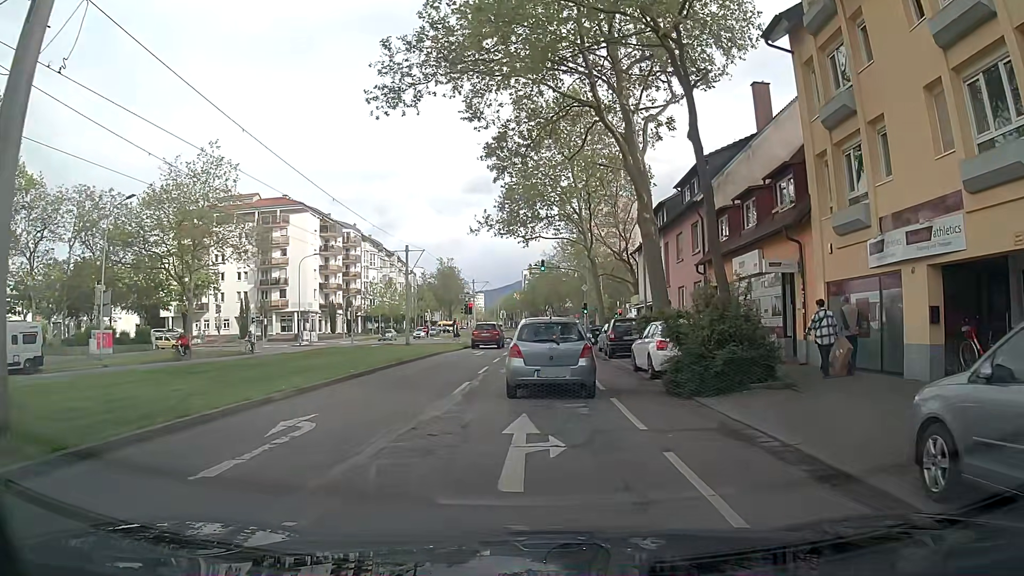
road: tertiary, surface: asphalt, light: Day
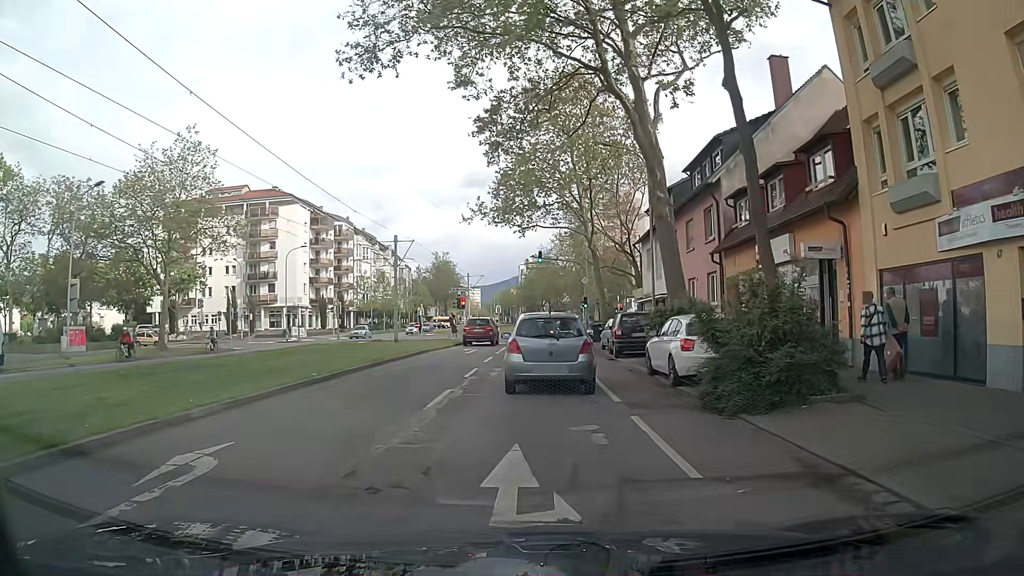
(0.0, +3.1) m; +2°
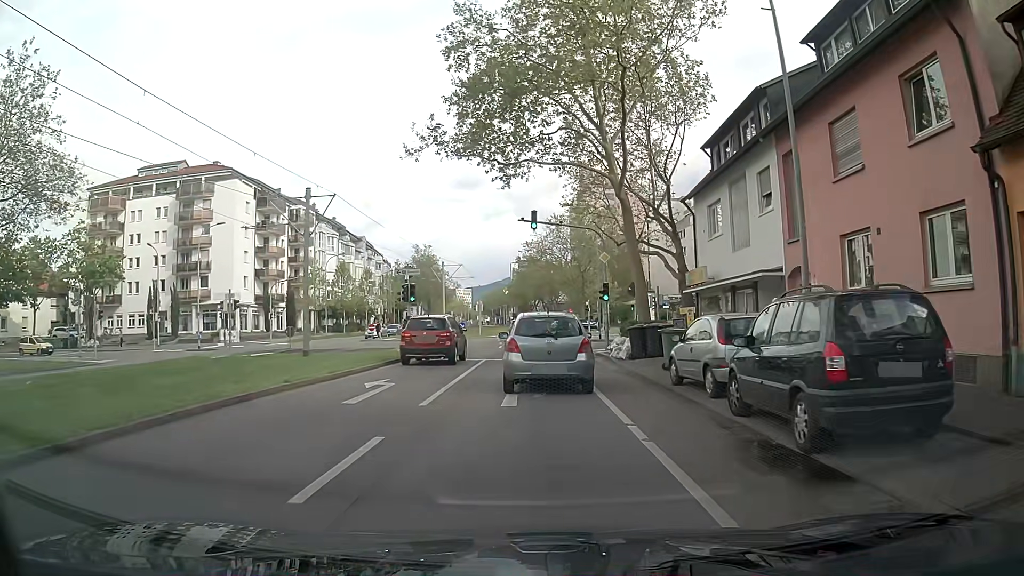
(+0.1, +17.8) m; 0°
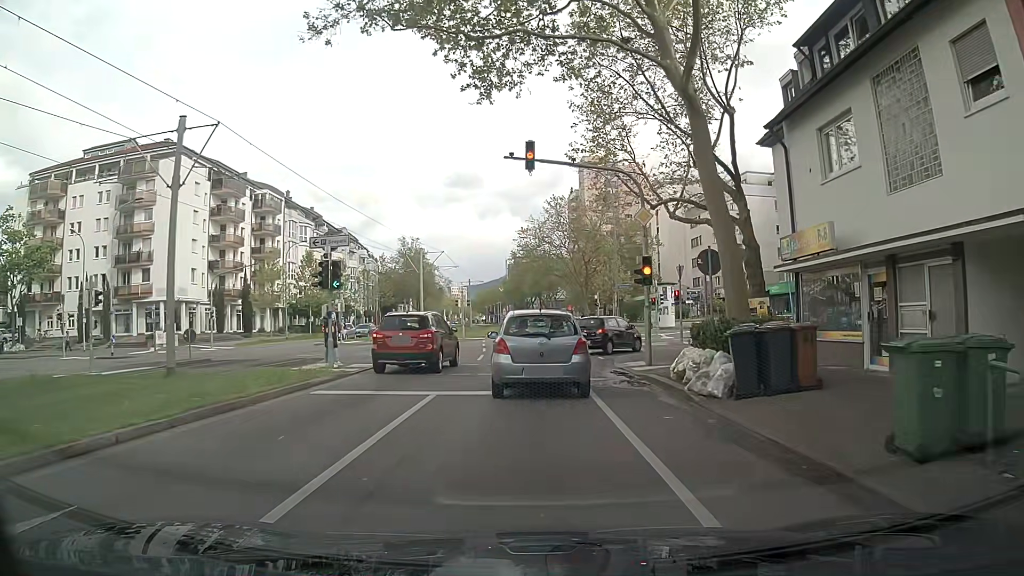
(+0.2, +11.7) m; +1°
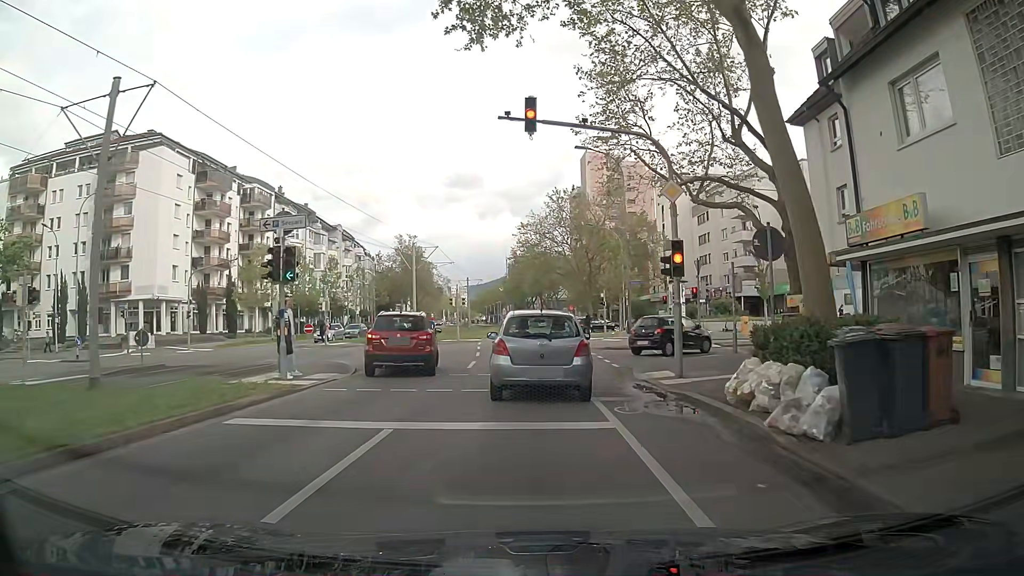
(0.0, +3.9) m; 0°
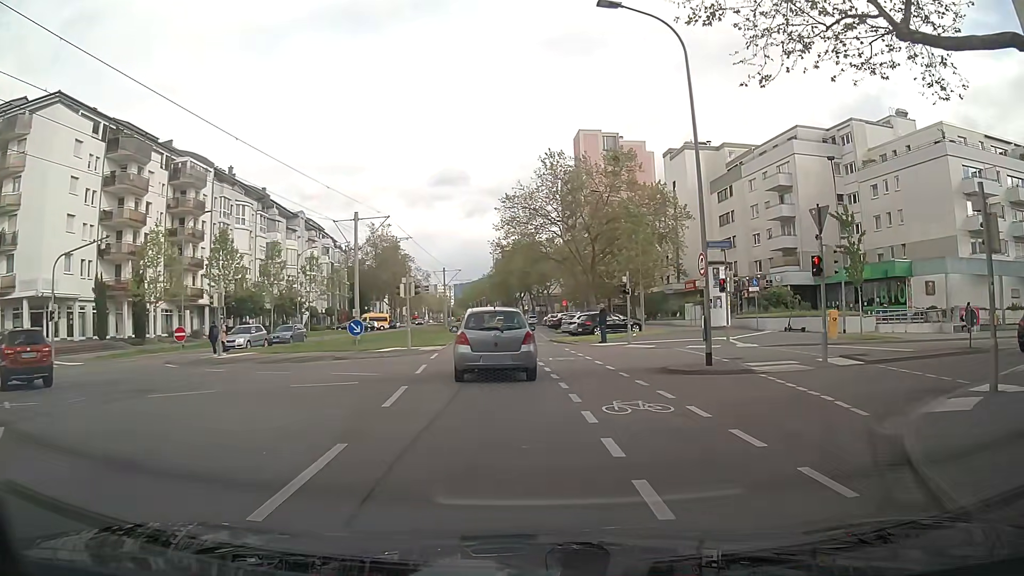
(0.0, +15.1) m; 0°
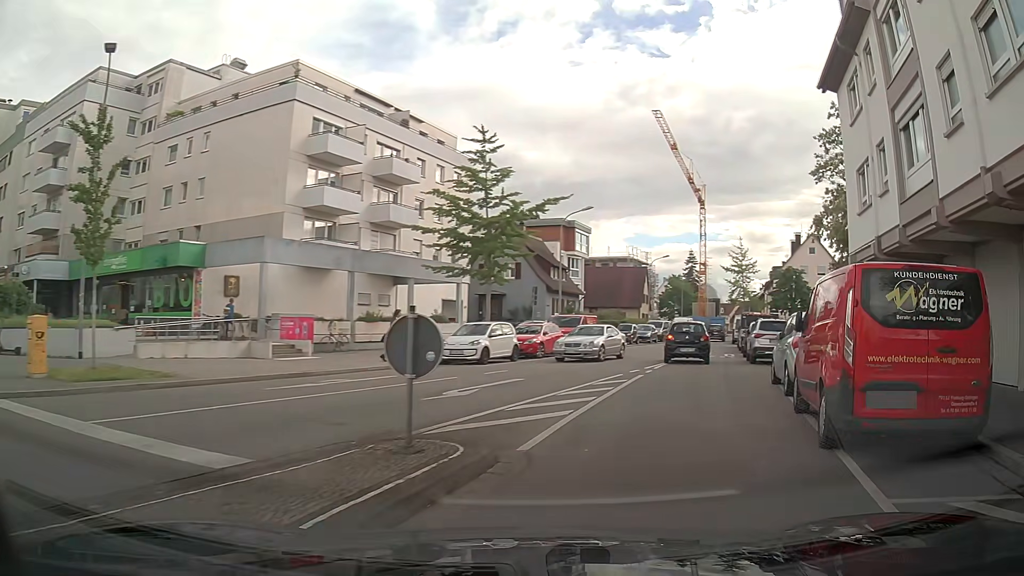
(+8.1, +14.1) m; +64°
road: residential
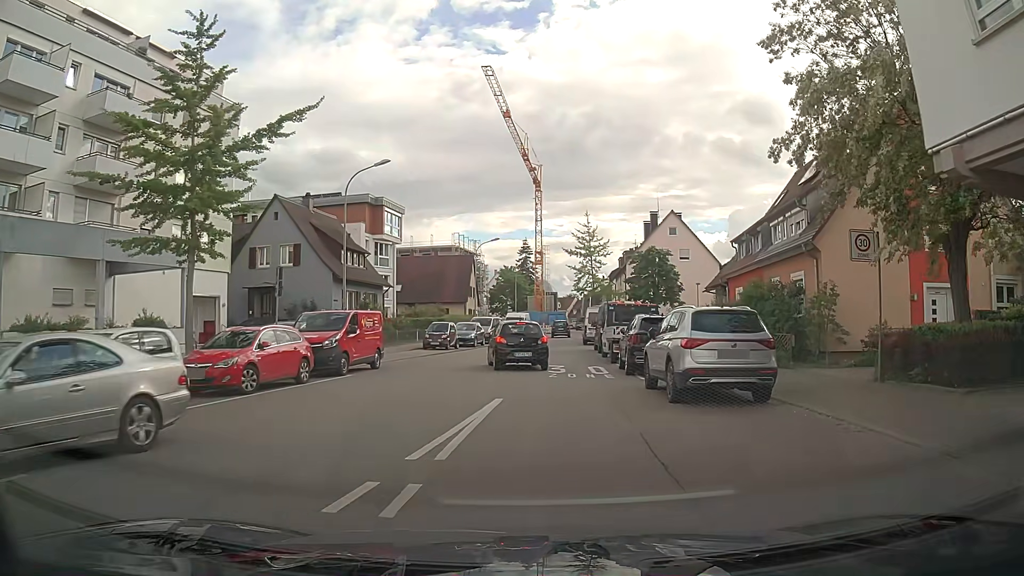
(+2.4, +13.3) m; +15°
(0, +10) (0, +20) (0, +30) (0, +40) (0, +50) (+1, +60) (+1, +70) (+2, +80) (+3, +90) (+4, +100) m
